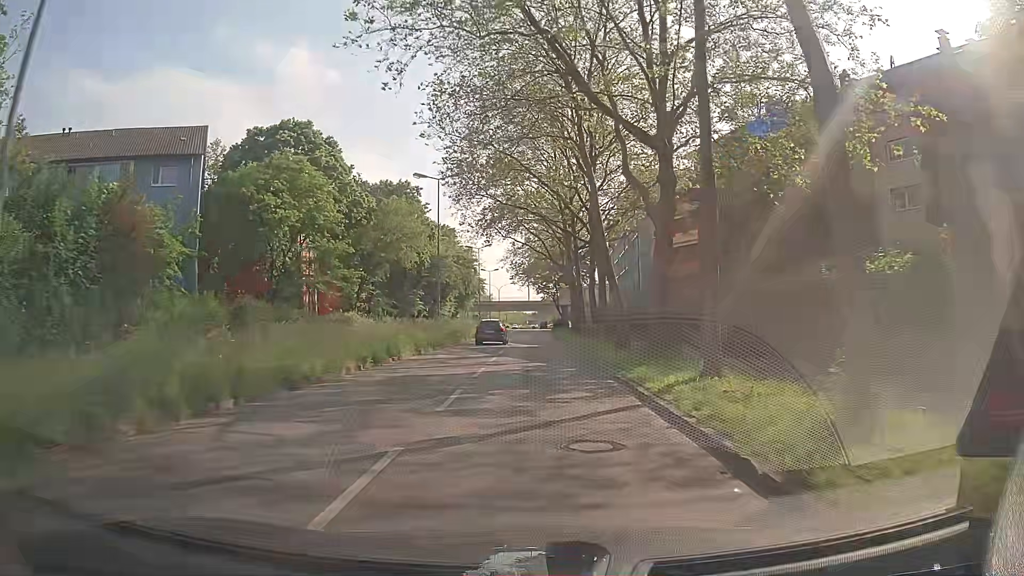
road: secondary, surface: asphalt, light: Day
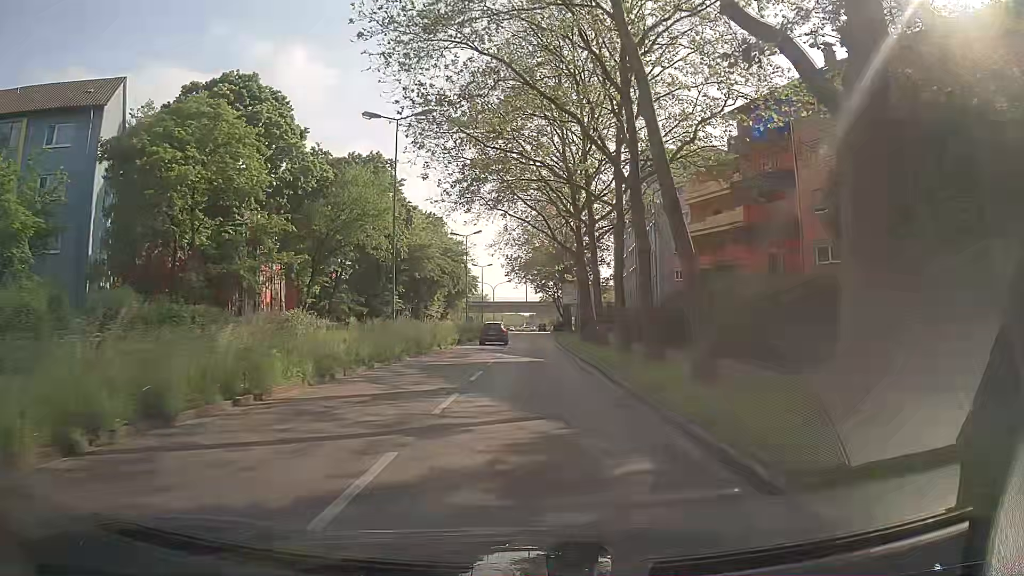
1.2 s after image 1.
(+0.1, +12.4) m; +2°
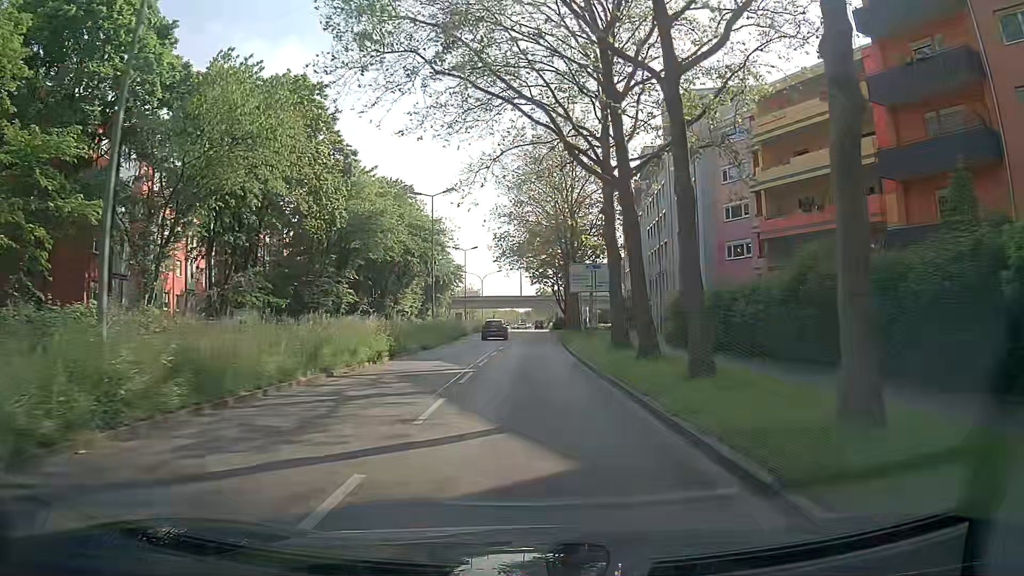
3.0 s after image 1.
(-0.3, +19.0) m; 0°
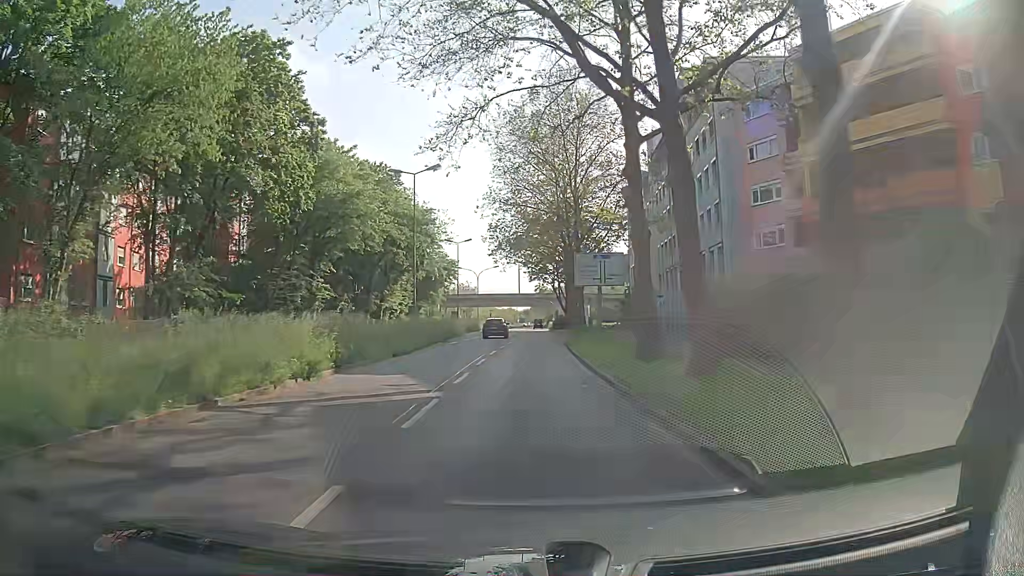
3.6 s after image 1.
(0.0, +6.5) m; 0°
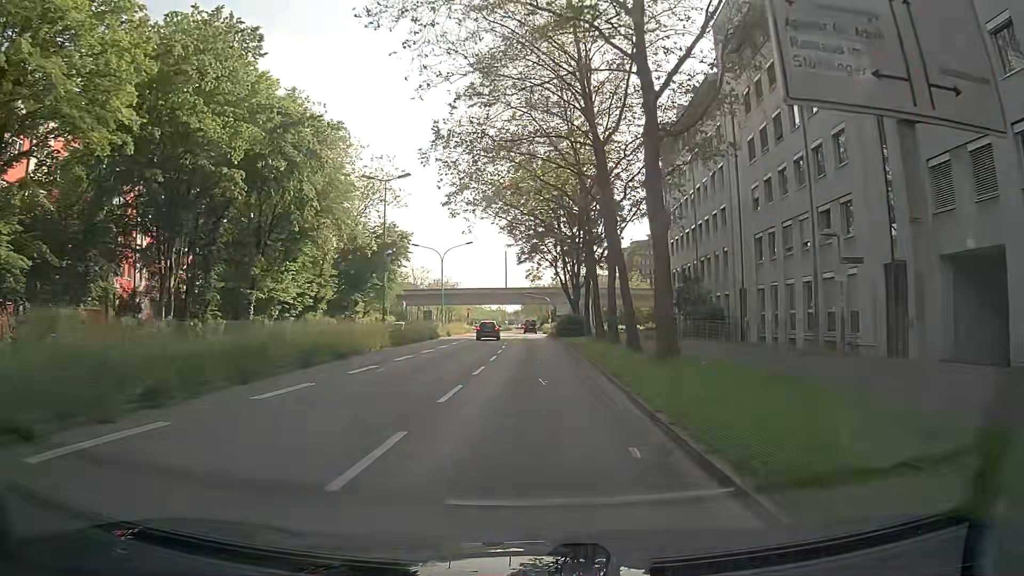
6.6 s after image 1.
(+0.2, +33.2) m; 0°
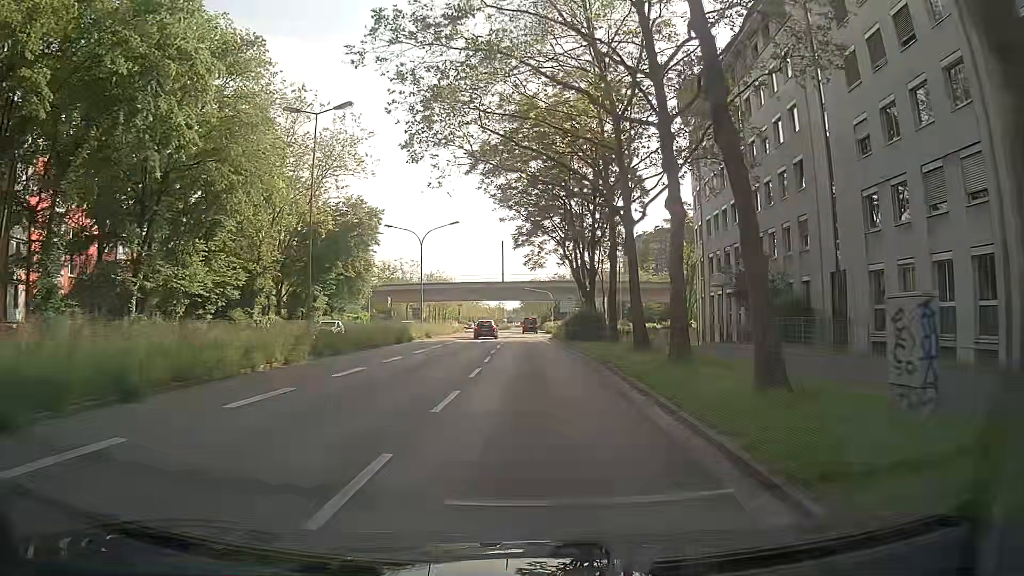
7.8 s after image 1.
(0.0, +13.4) m; 0°
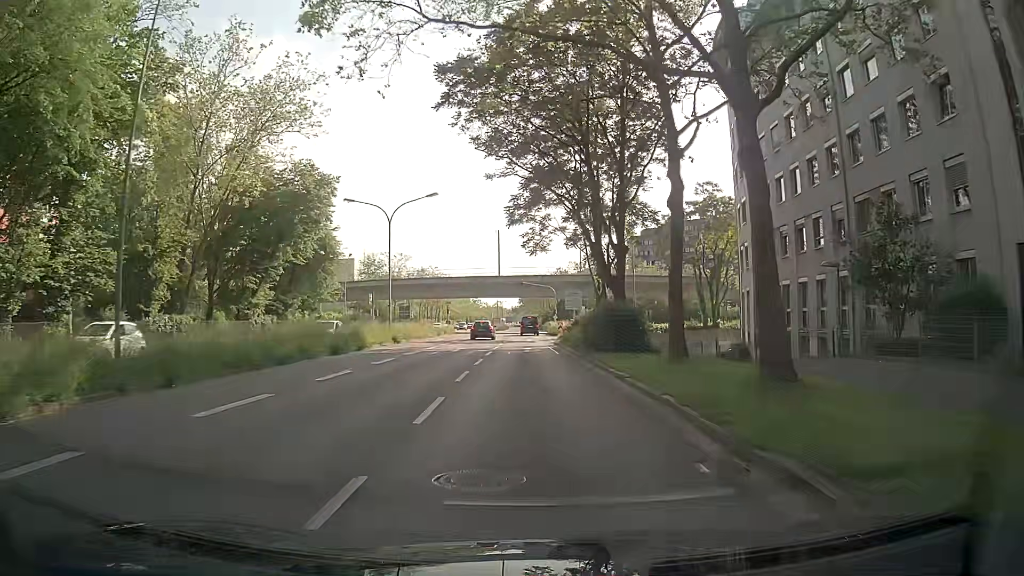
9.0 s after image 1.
(+0.1, +12.9) m; -1°
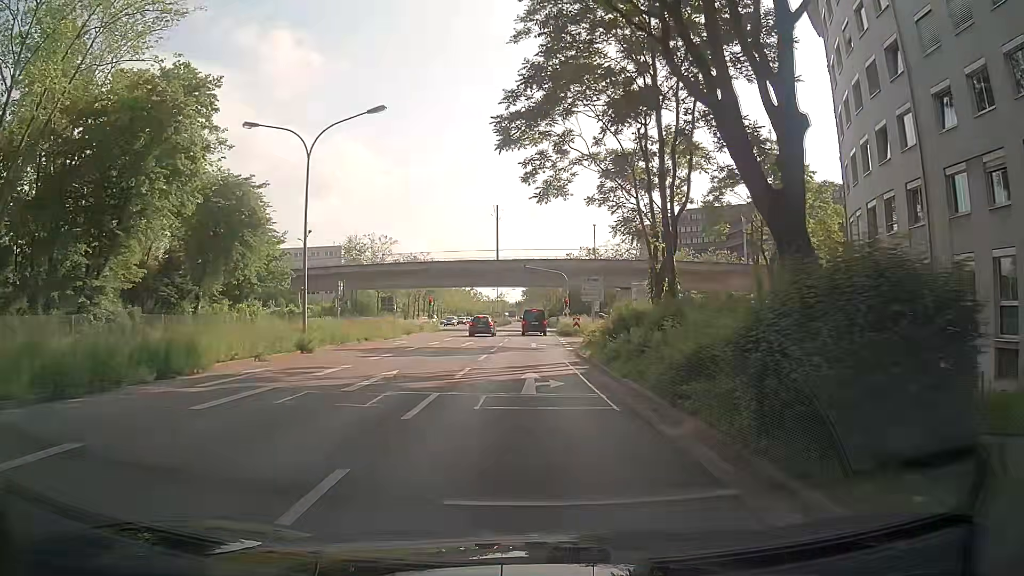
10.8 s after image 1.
(+0.3, +17.8) m; 0°
(0, +10) (0, +20) (+1, +30) (+3, +40) (+7, +49) (+14, +56) (+22, +62) (+31, +66) (+41, +66) (+51, +66) m
